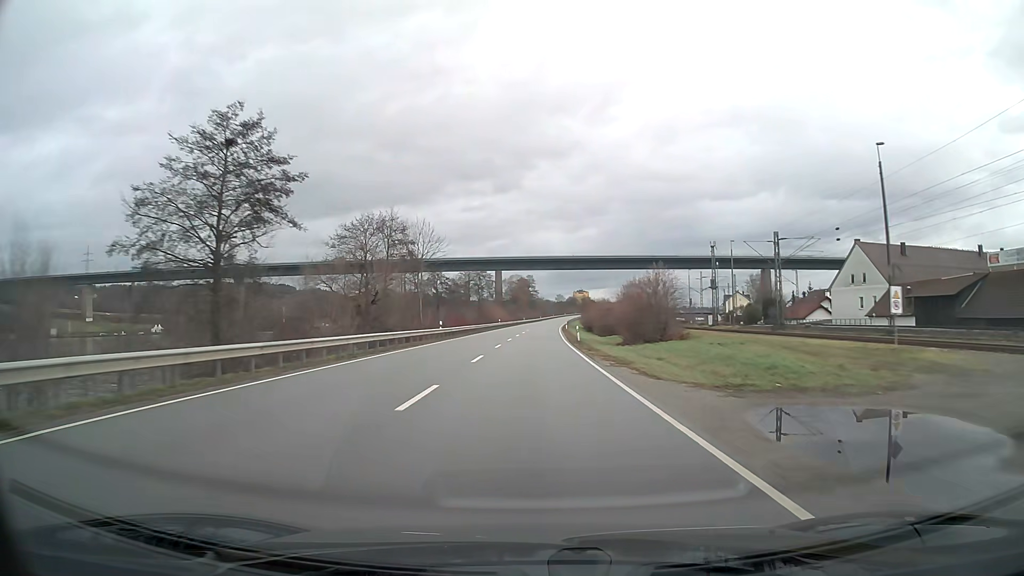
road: primary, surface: asphalt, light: Day
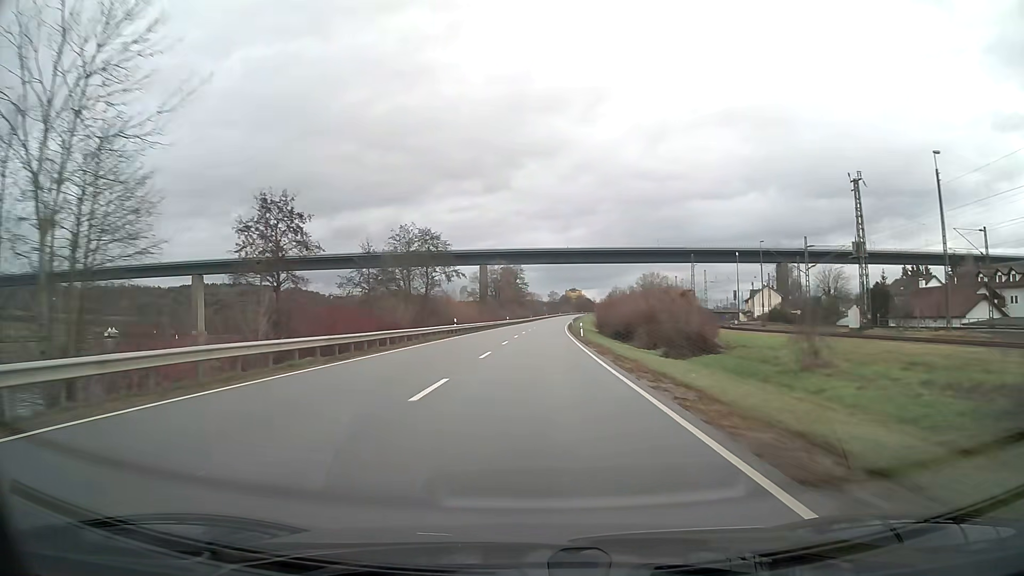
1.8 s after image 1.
(+0.3, +47.4) m; +1°
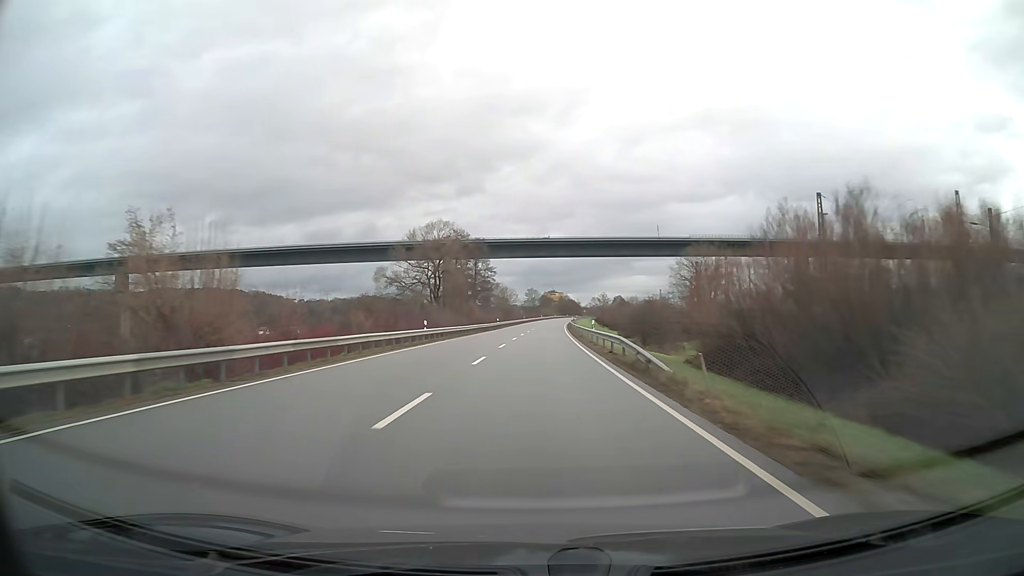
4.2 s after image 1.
(+1.1, +63.0) m; +2°
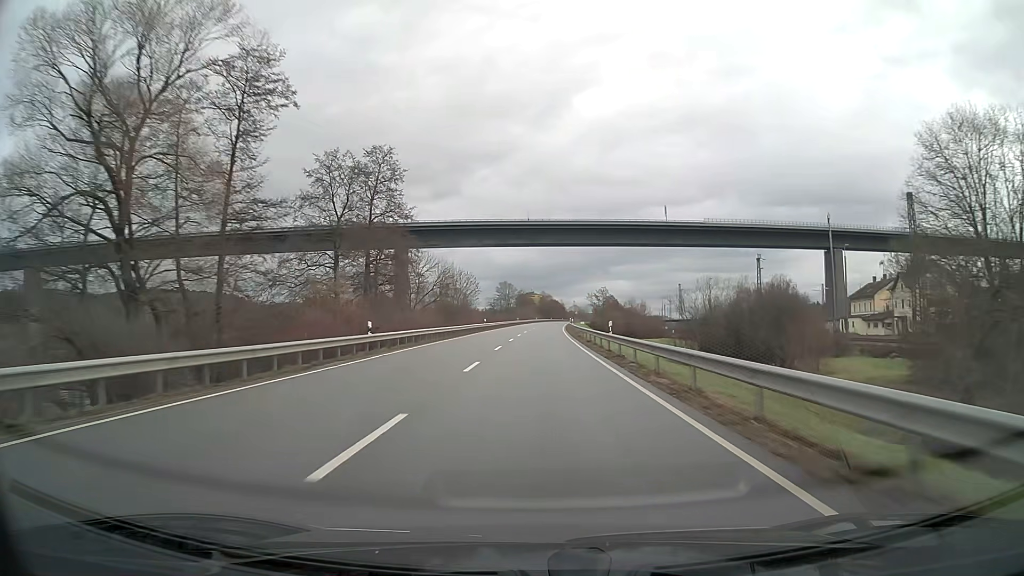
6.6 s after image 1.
(+1.0, +63.1) m; +2°
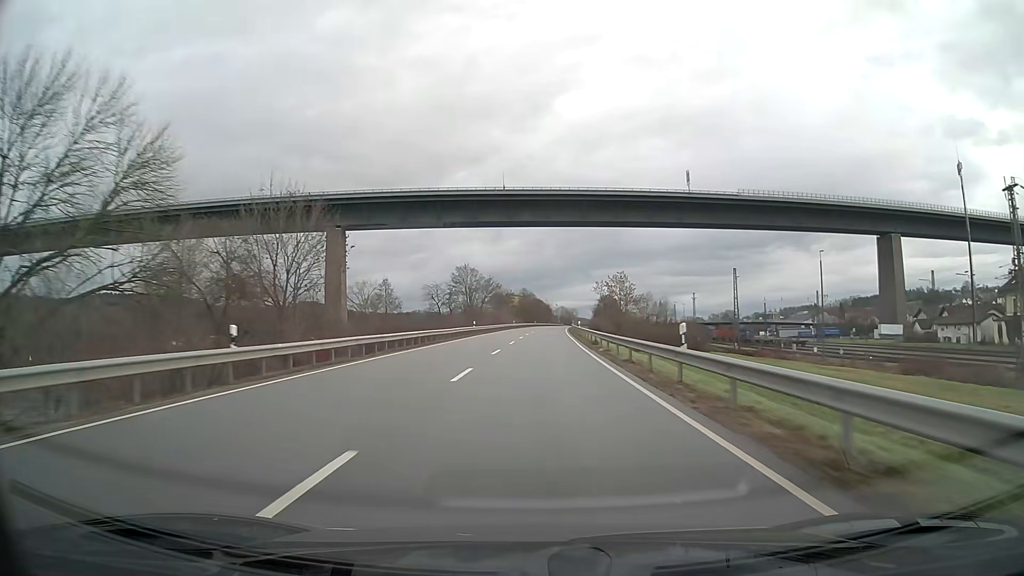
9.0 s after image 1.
(+0.9, +63.1) m; +2°
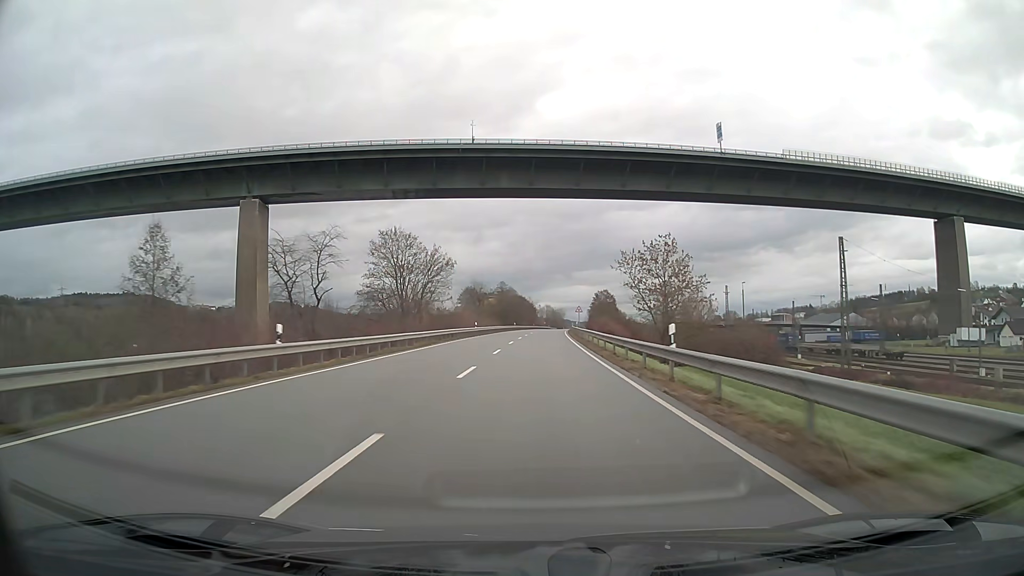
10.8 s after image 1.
(+0.6, +47.4) m; +1°
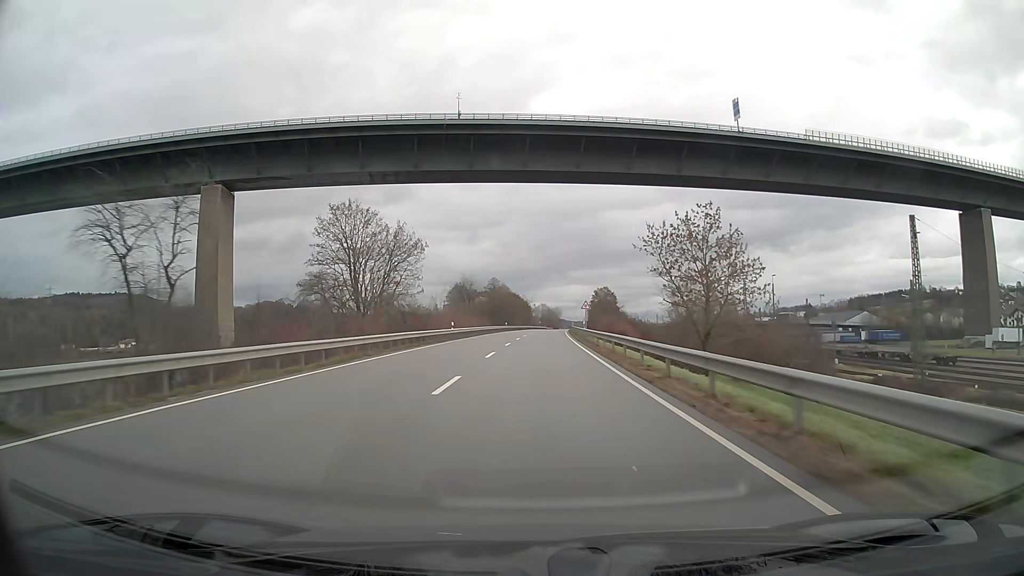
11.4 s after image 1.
(+0.1, +15.8) m; 0°
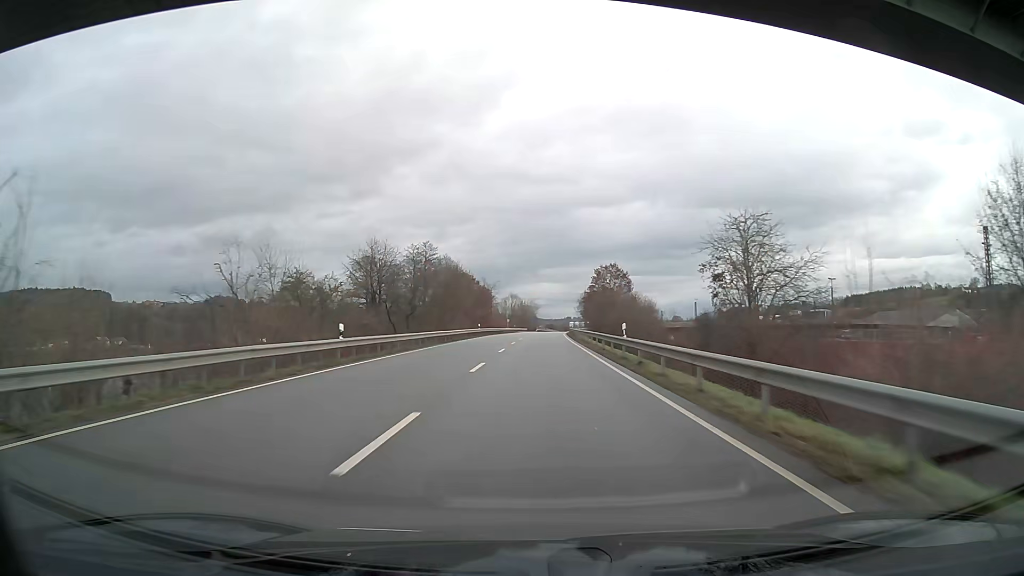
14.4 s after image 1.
(+1.6, +78.9) m; +2°
(0, +10) (0, +20) (0, +30) (0, +40) (+1, +50) (+1, +60) (+1, +70) (+1, +80) (+2, +90) (+2, +100) m
